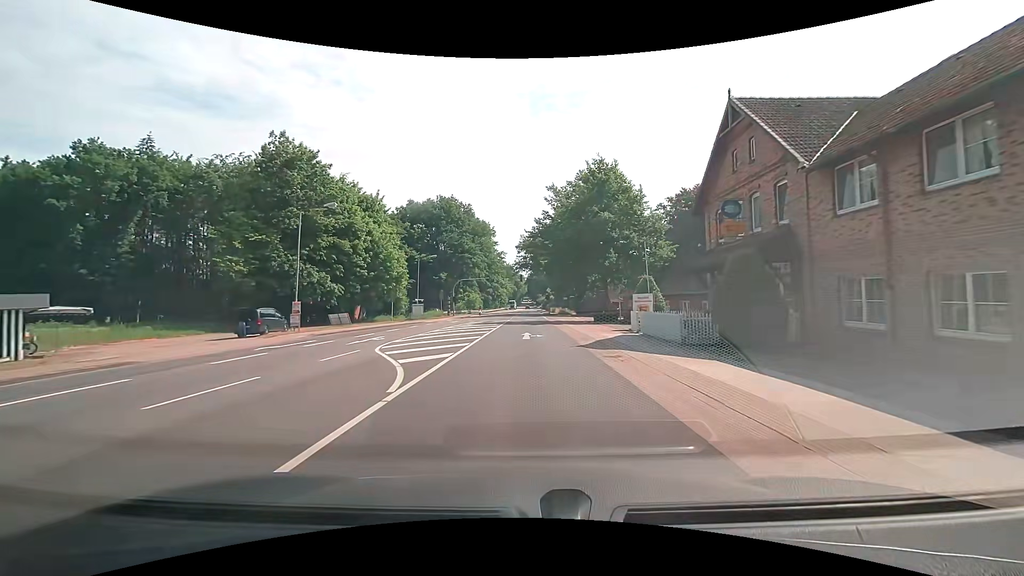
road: primary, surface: asphalt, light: Day
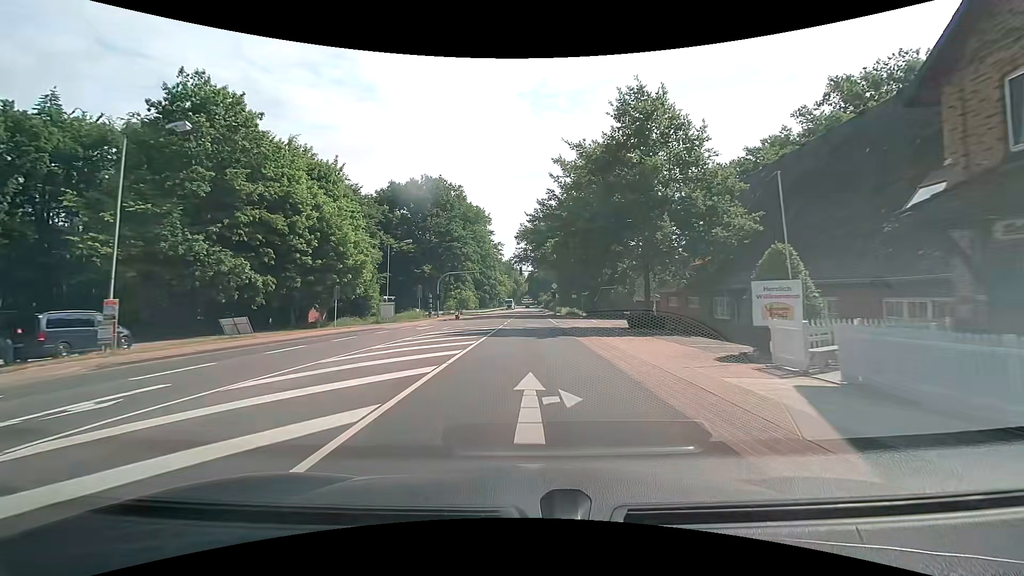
(0.0, +15.4) m; 0°
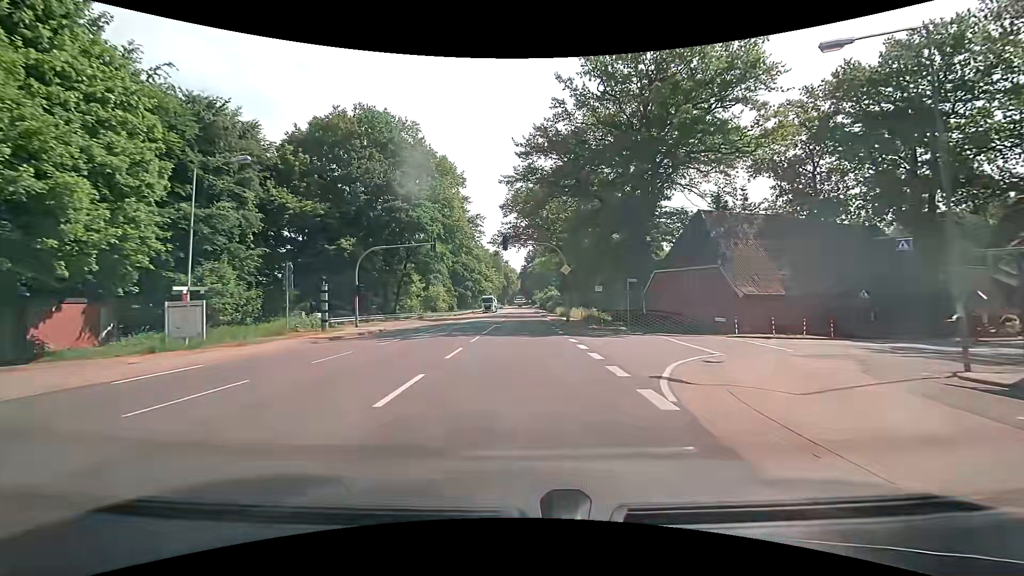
(+0.3, +30.5) m; +1°
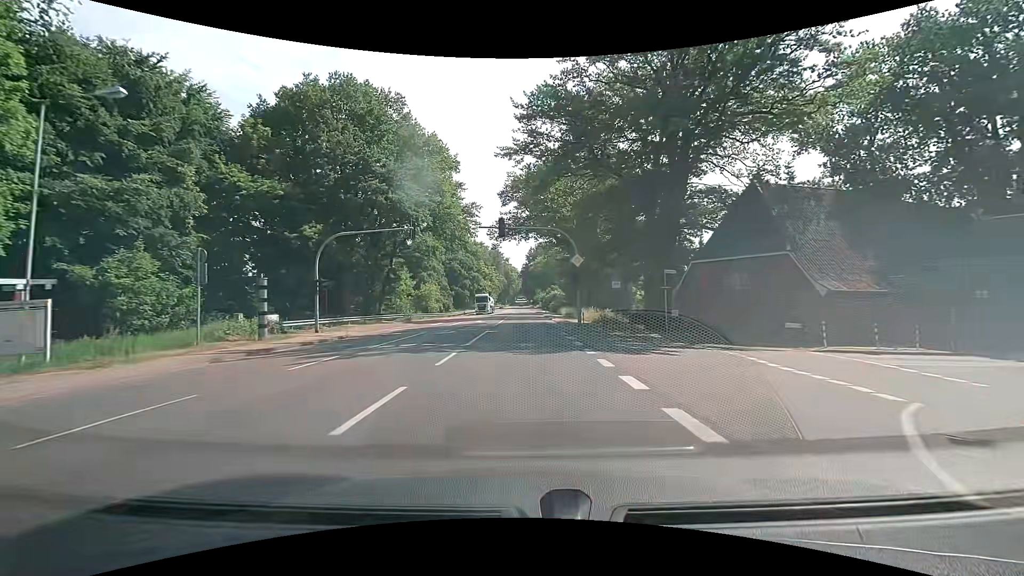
(-0.1, +7.6) m; -1°
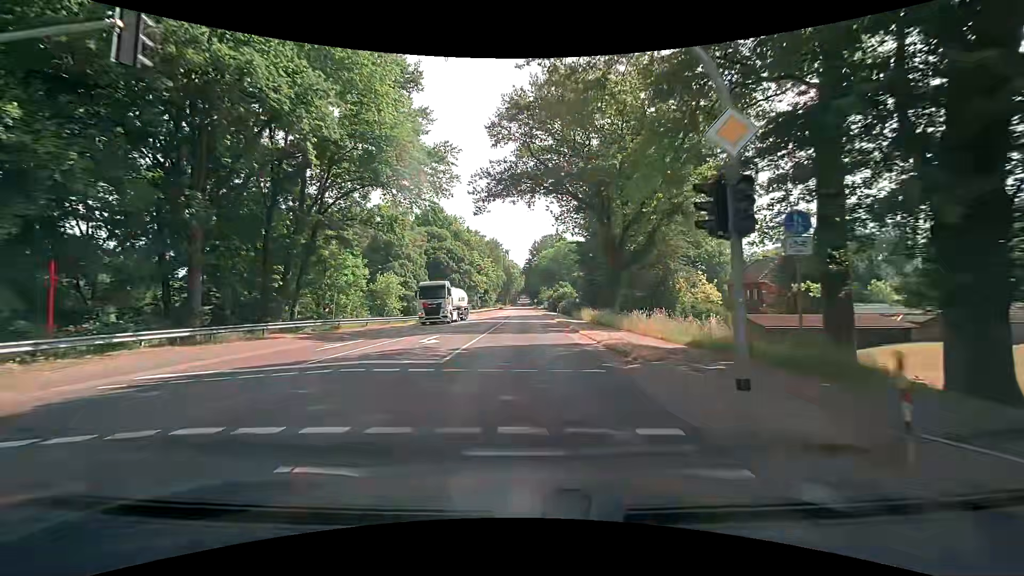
(+0.1, +22.6) m; 0°
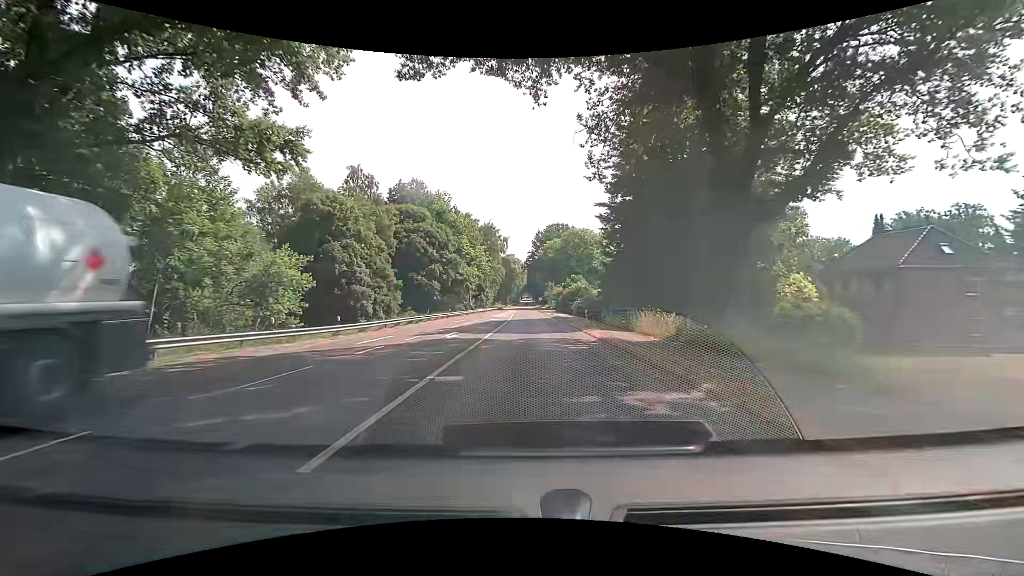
(-0.2, +22.5) m; 0°
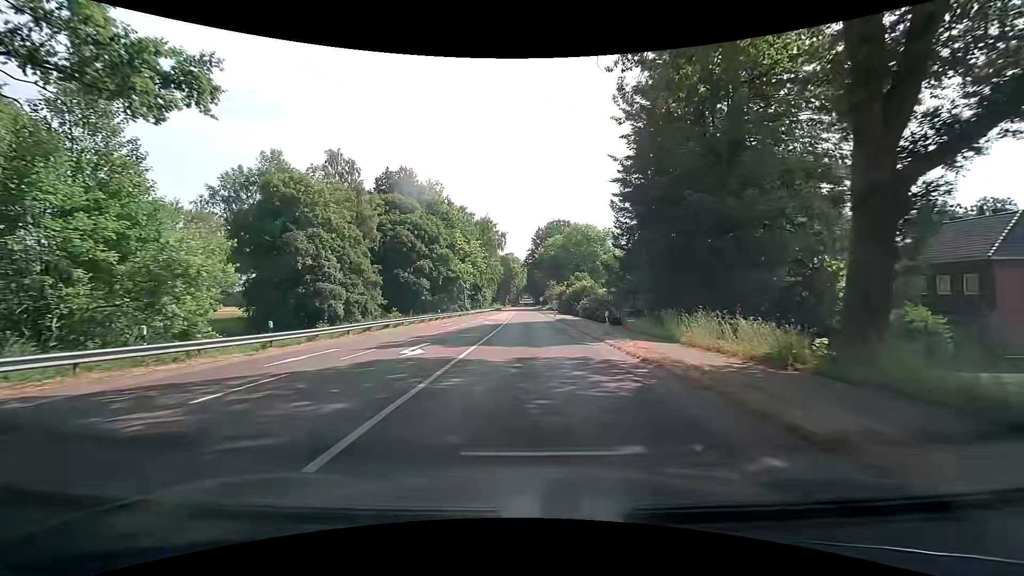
(-0.1, +7.5) m; -1°
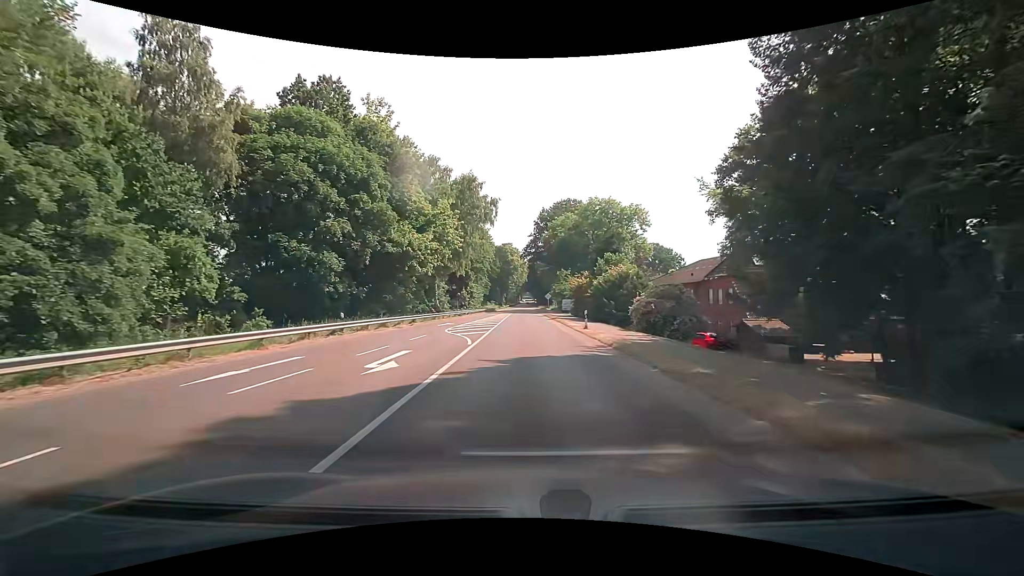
(+0.2, +29.9) m; 0°
(0, +10) (0, +20) (0, +30) (0, +40) (0, +50) (0, +60) (0, +70) (0, +80) (0, +90) (0, +100) m
